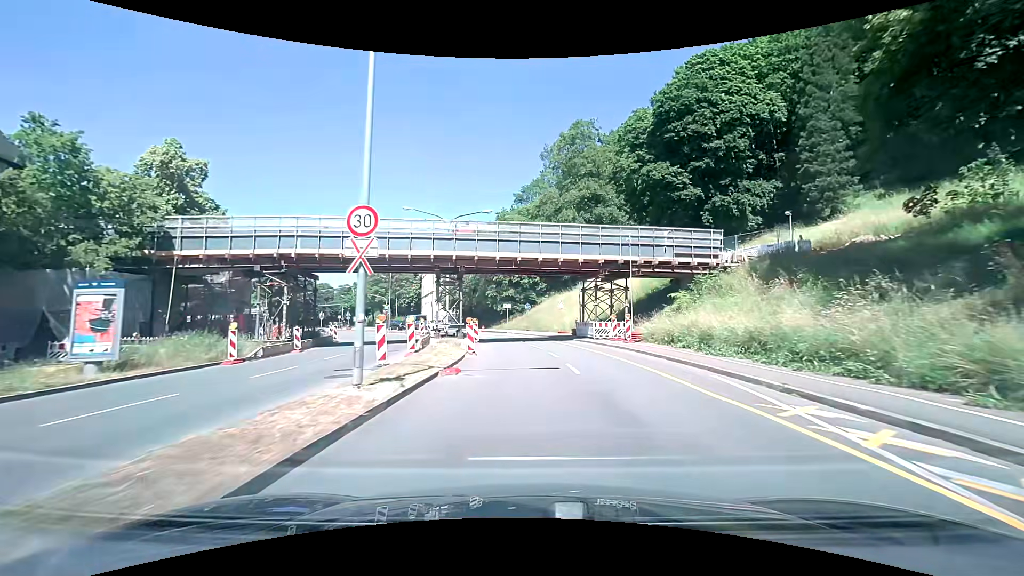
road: primary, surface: asphalt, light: Day
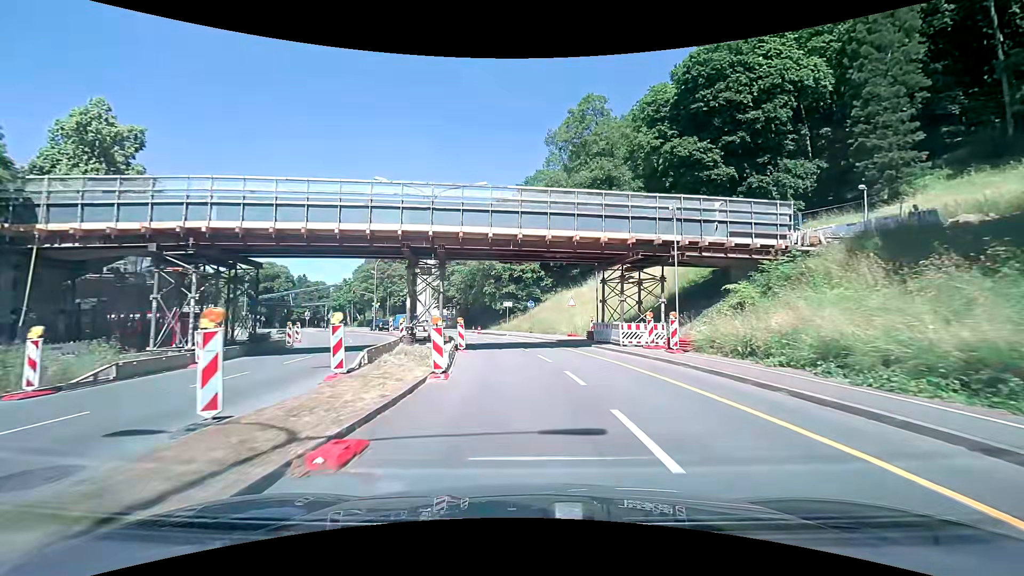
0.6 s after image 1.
(0.0, +8.0) m; 0°
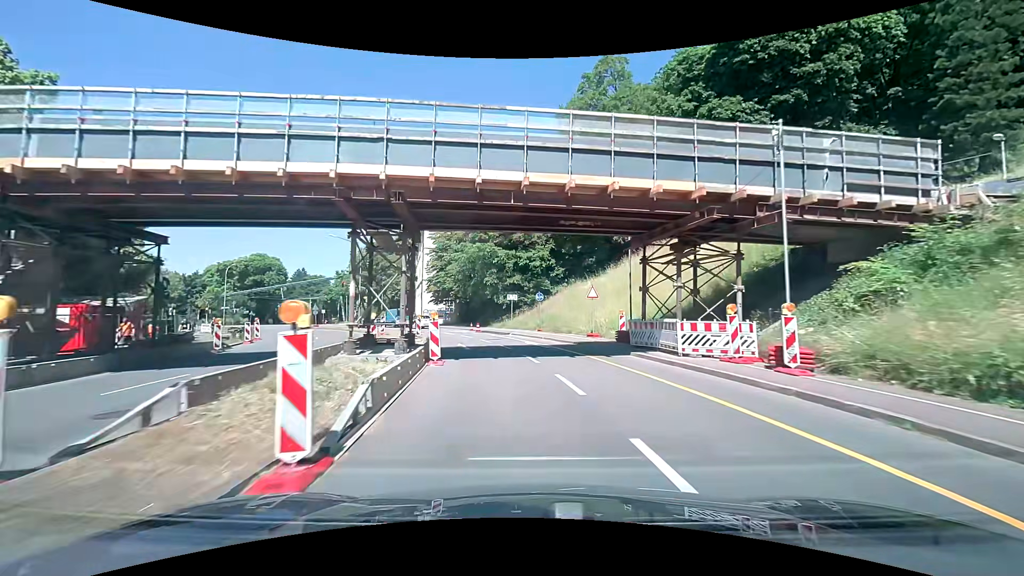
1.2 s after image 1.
(-0.1, +7.9) m; -1°
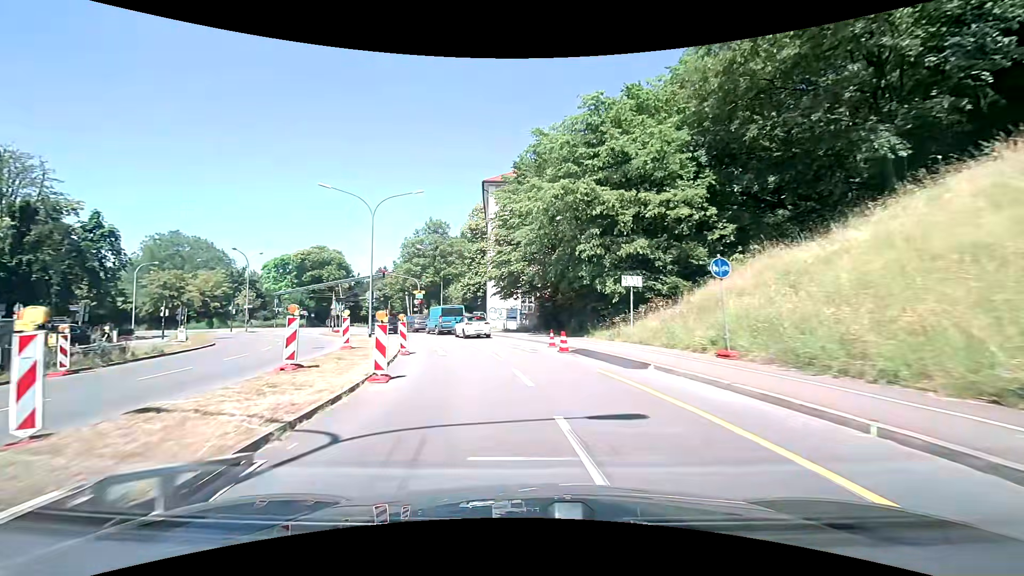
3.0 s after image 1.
(-1.2, +22.4) m; -9°
